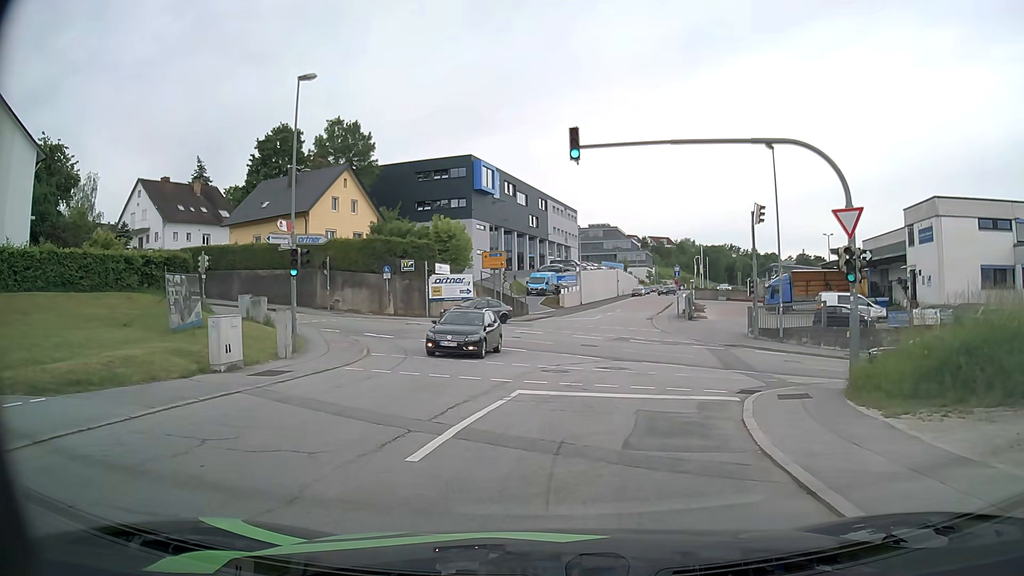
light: Day
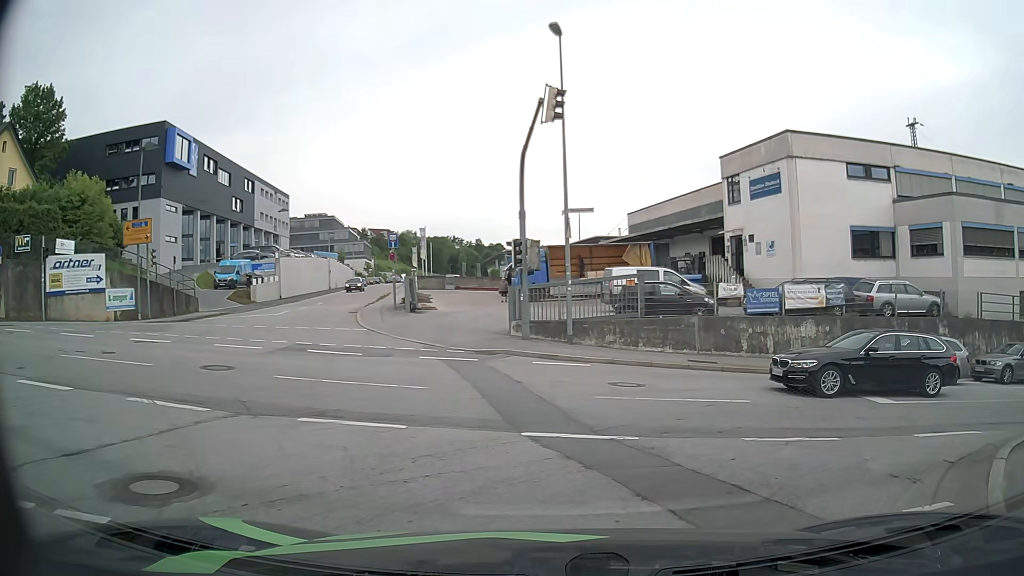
(+2.2, +14.1) m; +22°
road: residential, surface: asphalt
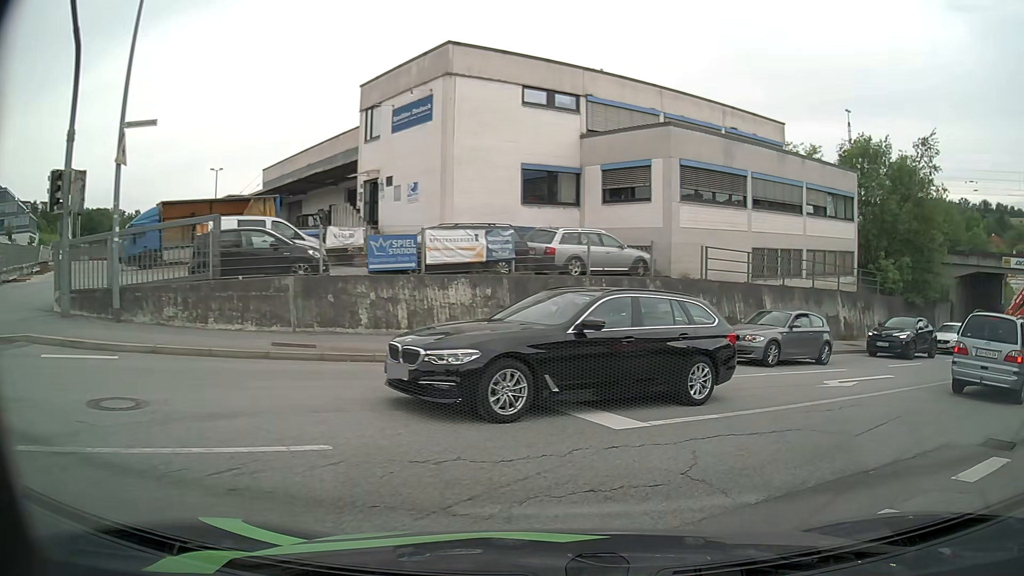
(+1.9, +6.8) m; +29°
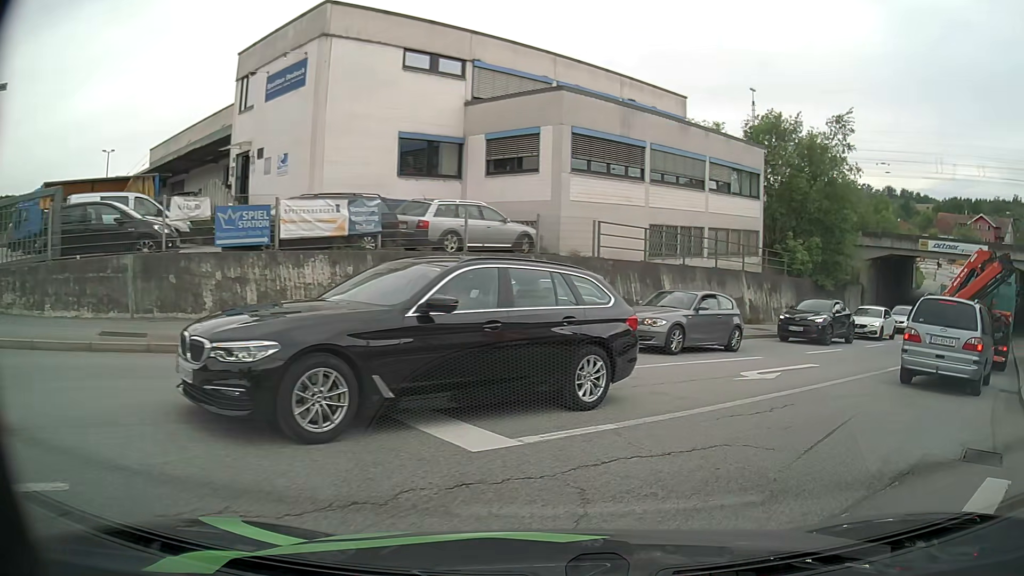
(+0.2, +2.0) m; +12°
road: tertiary
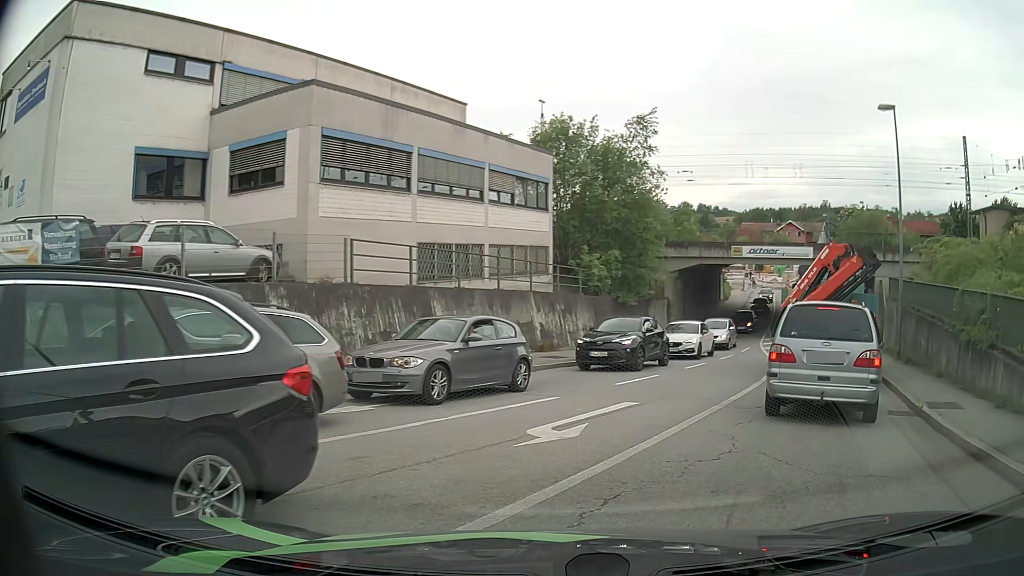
(+0.6, +3.6) m; +17°
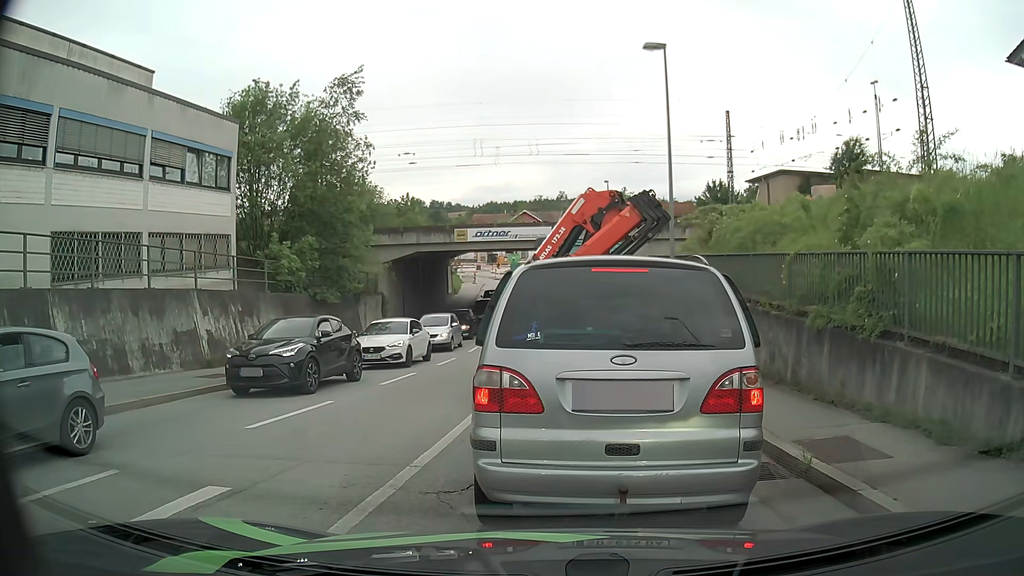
(+1.2, +5.4) m; +17°
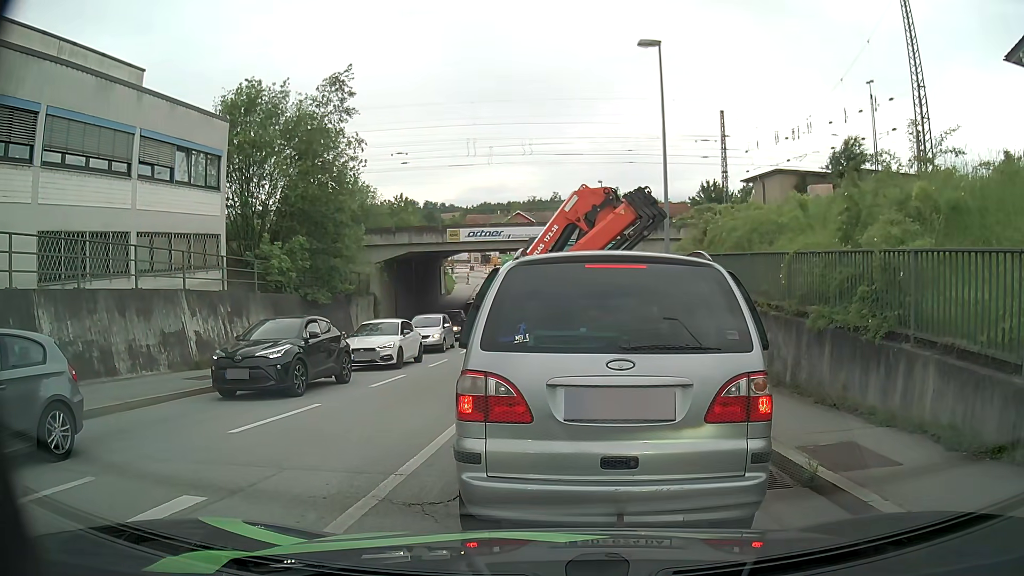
(0.0, +0.3) m; 0°
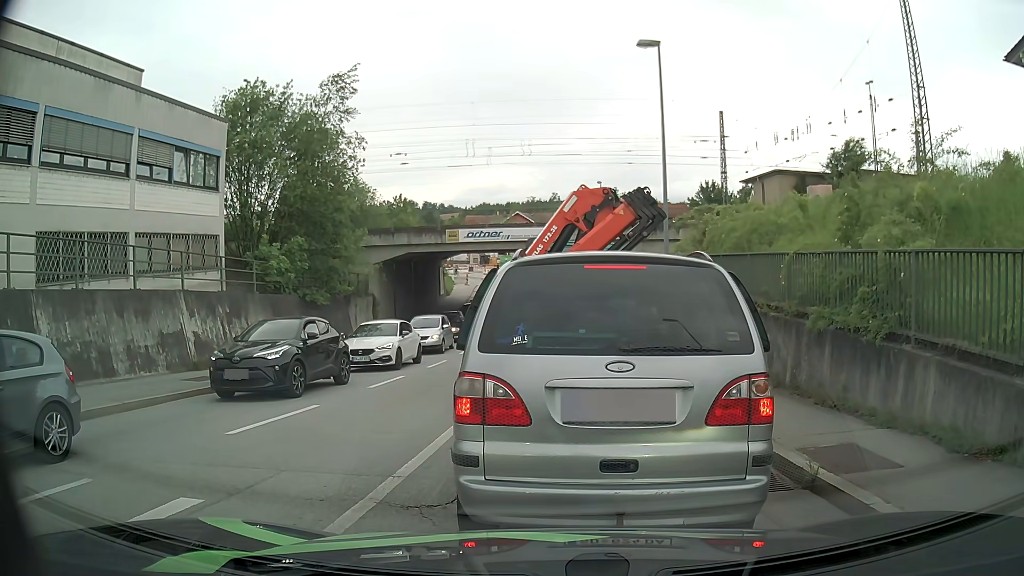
(0.0, +0.1) m; 0°
